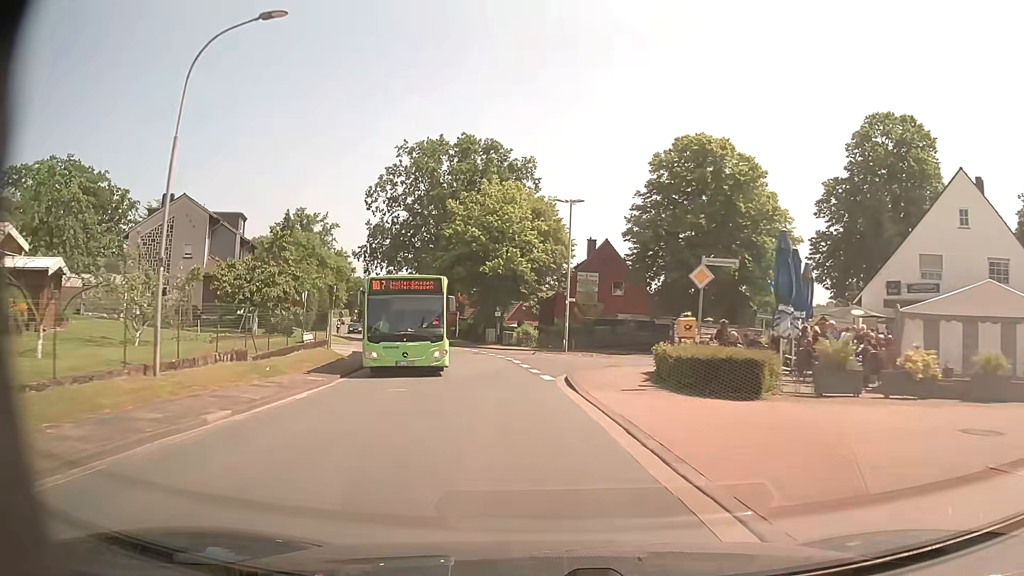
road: tertiary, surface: asphalt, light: Day
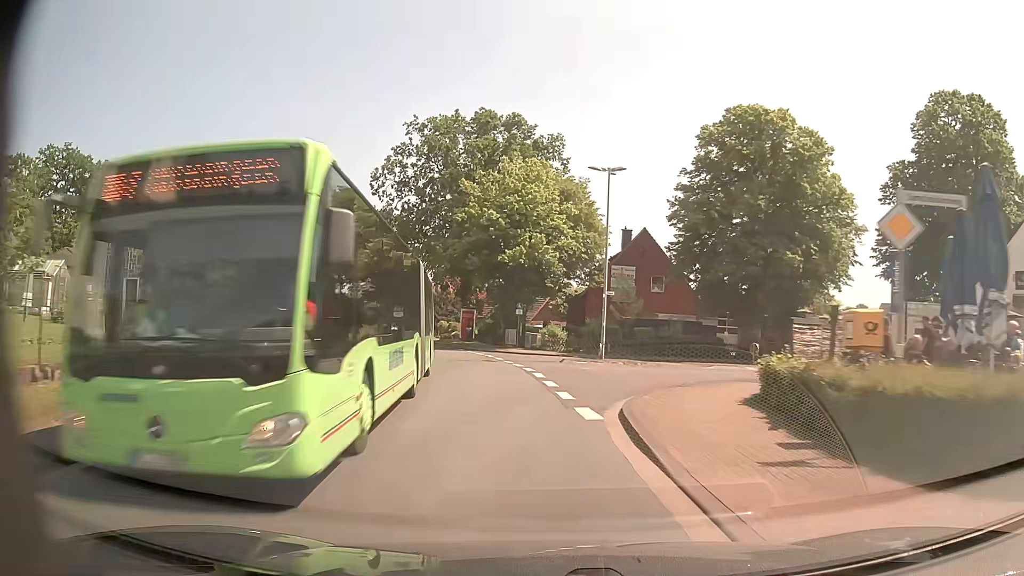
(-0.1, +8.1) m; -1°
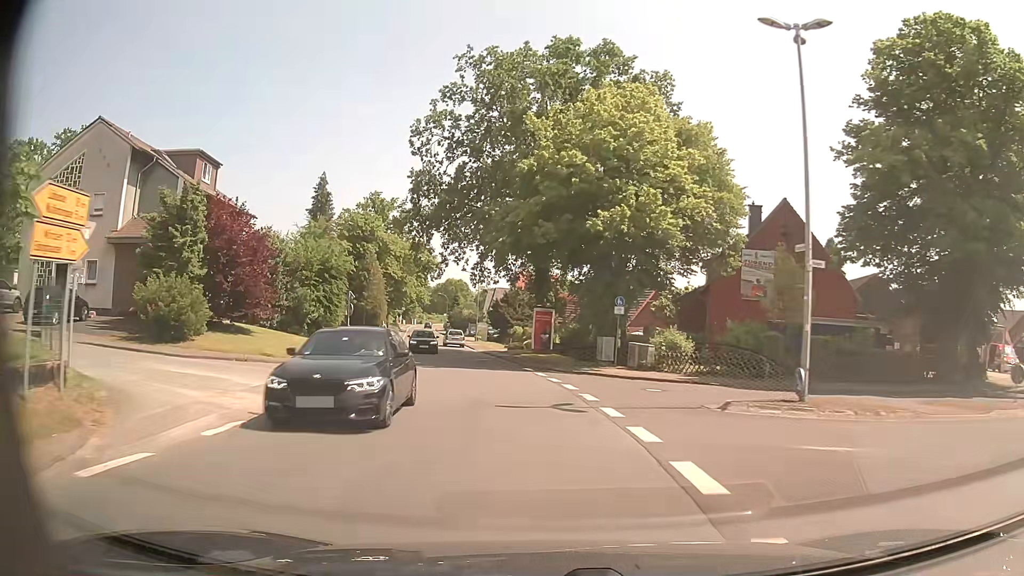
(-1.0, +16.2) m; -7°
(0, +10) (-1, +20) (-3, +30) (-4, +40) (-6, +49) (-8, +59) (-10, +69) (-13, +79) (-15, +89) (-17, +98) m
